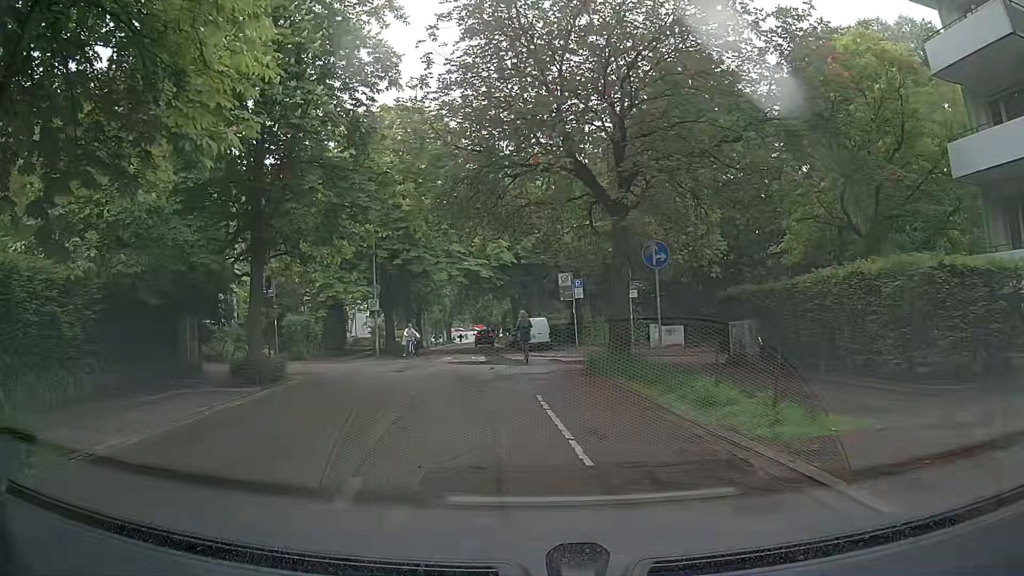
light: Day
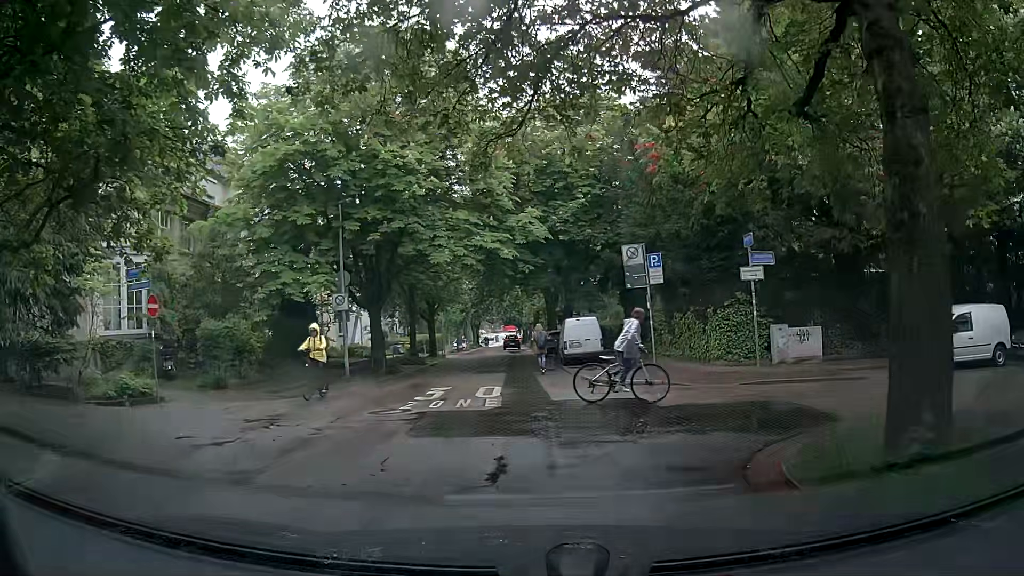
(+0.1, +12.2) m; -1°
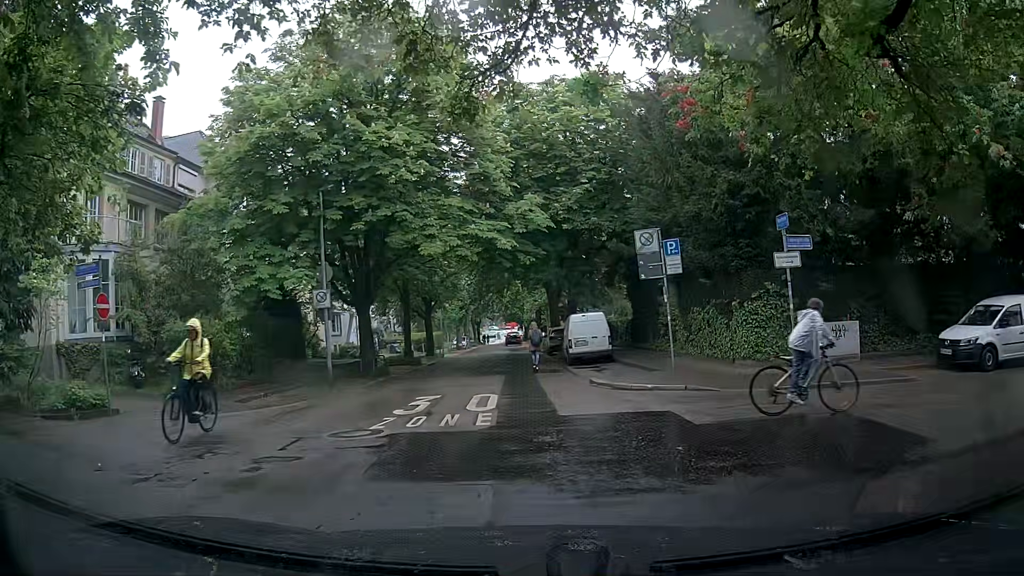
(0.0, +2.3) m; -2°
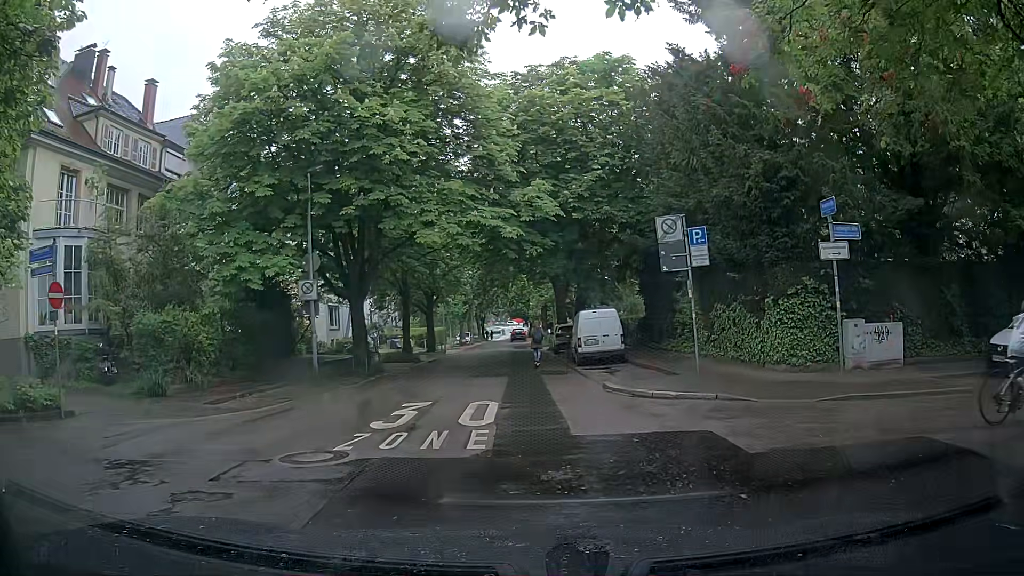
(+0.1, +2.0) m; 0°
